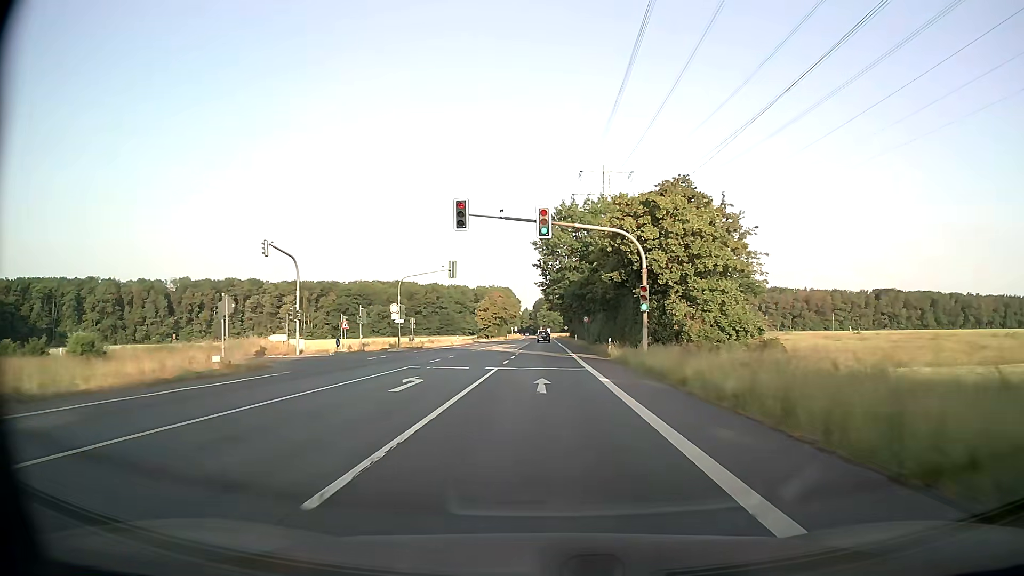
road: secondary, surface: asphalt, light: Day
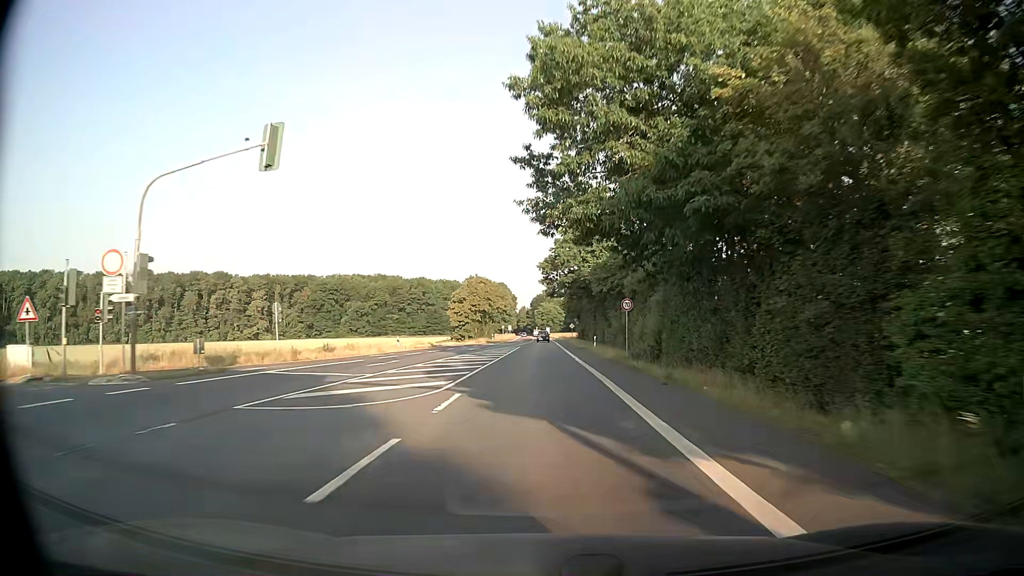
(-0.1, +36.3) m; 0°
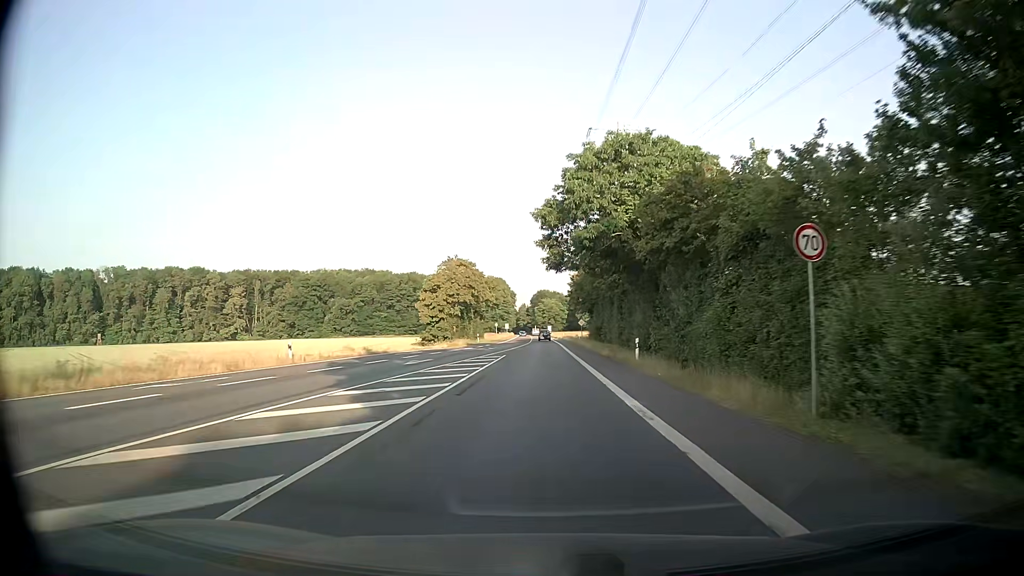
(0.0, +24.2) m; 0°
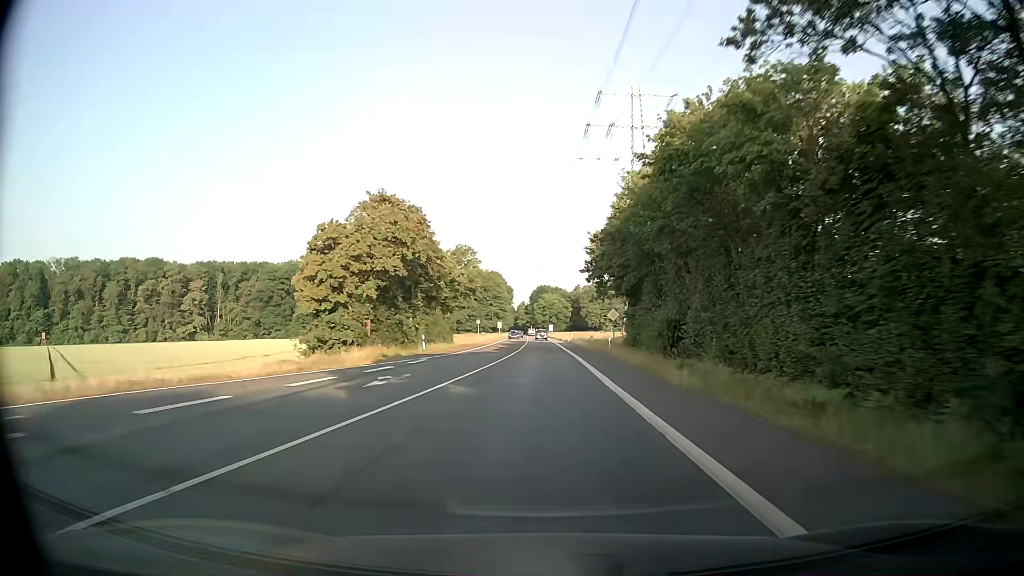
(+0.1, +36.3) m; 0°
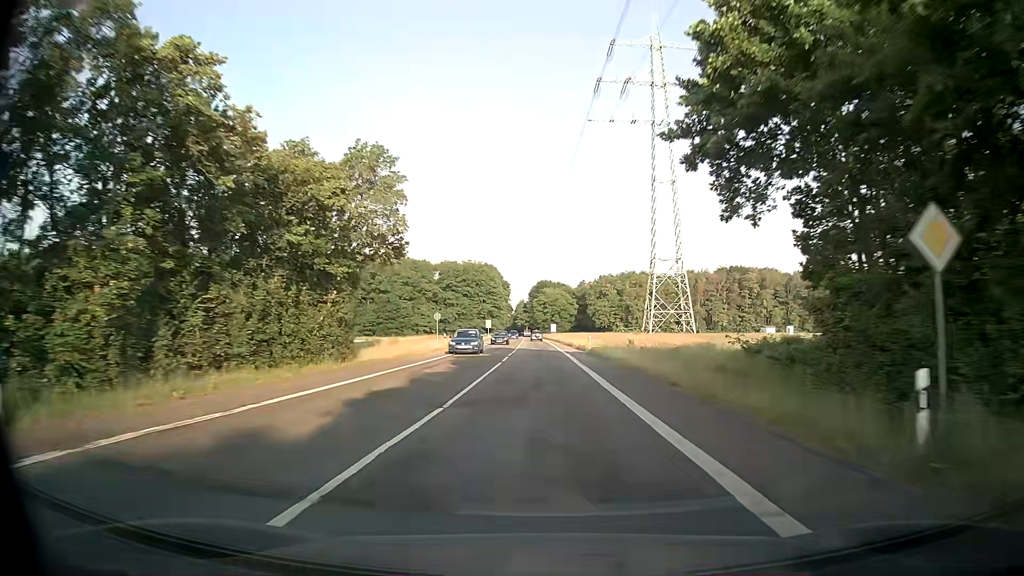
(-0.2, +36.3) m; -1°
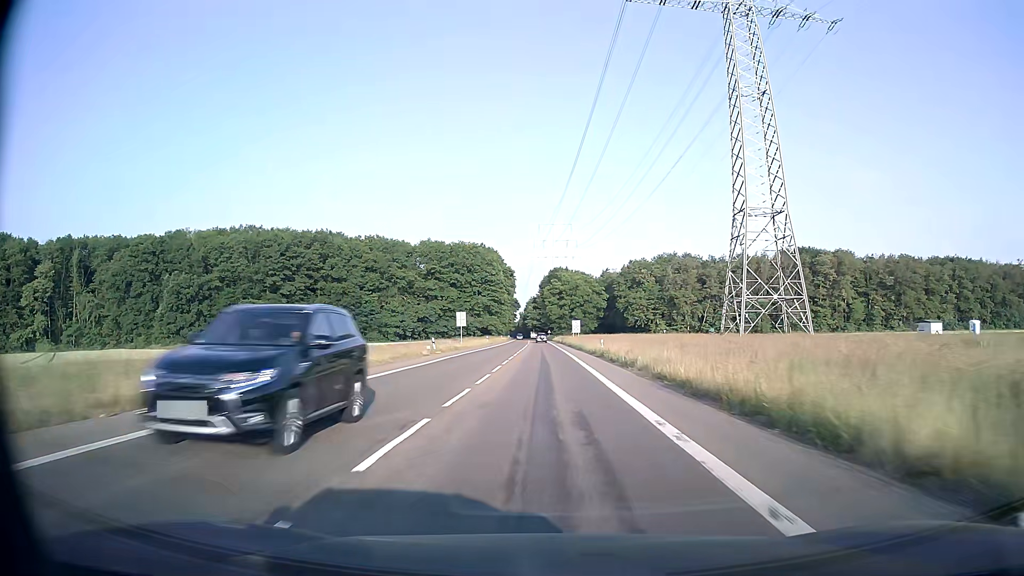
(-0.3, +60.4) m; -1°
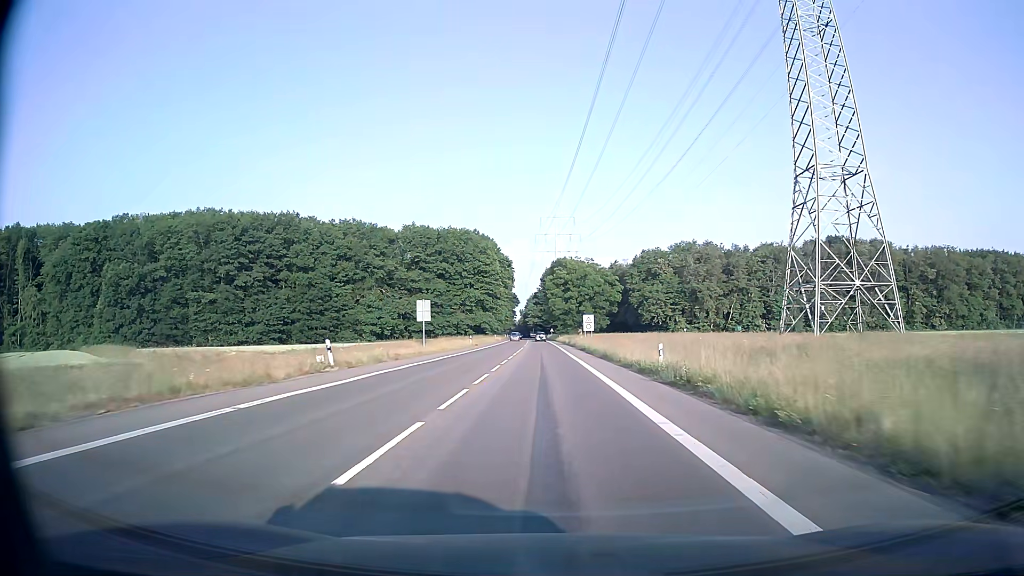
(-0.1, +24.1) m; 0°
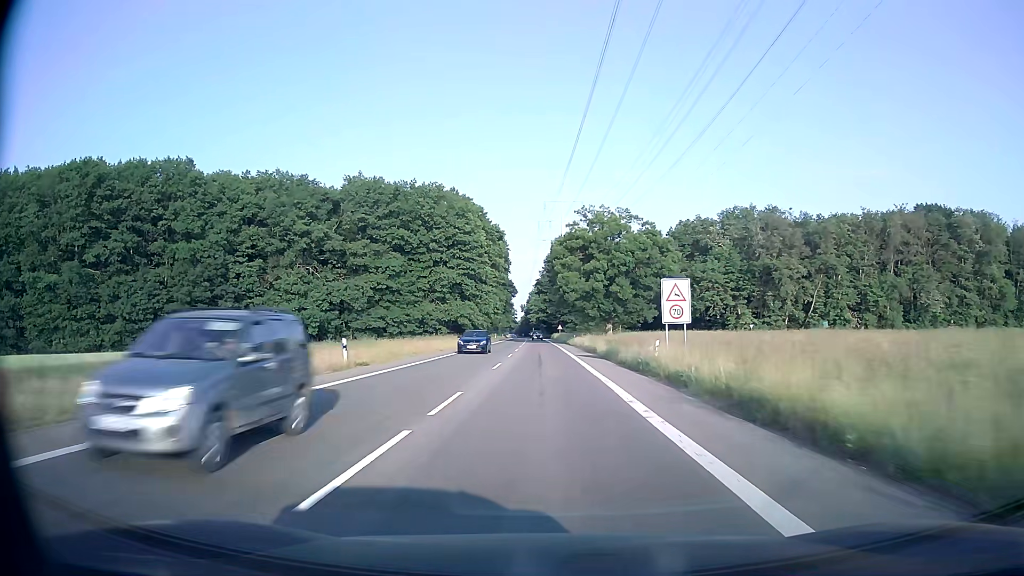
(-0.2, +48.1) m; 0°
(0, +10) (0, +20) (0, +30) (0, +40) (0, +50) (0, +60) (-1, +70) (-1, +80) (-1, +90) (-1, +100) m
